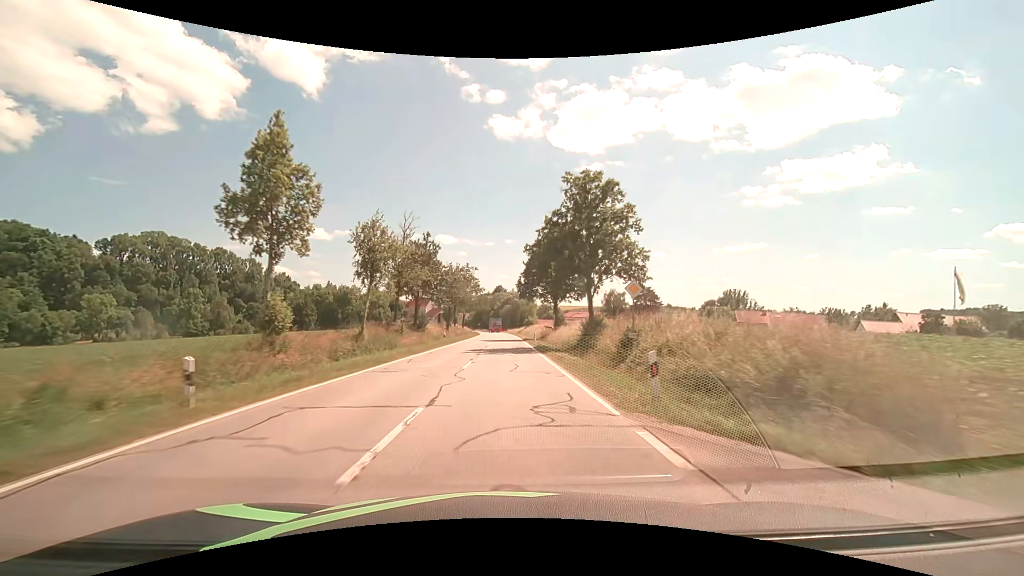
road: secondary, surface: asphalt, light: Day
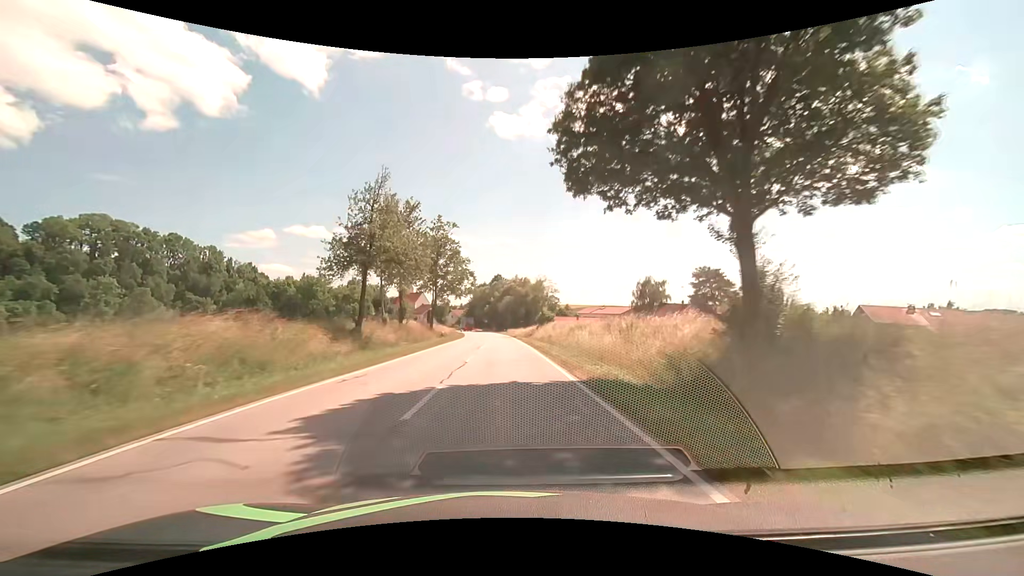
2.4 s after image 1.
(0.0, +44.9) m; 0°
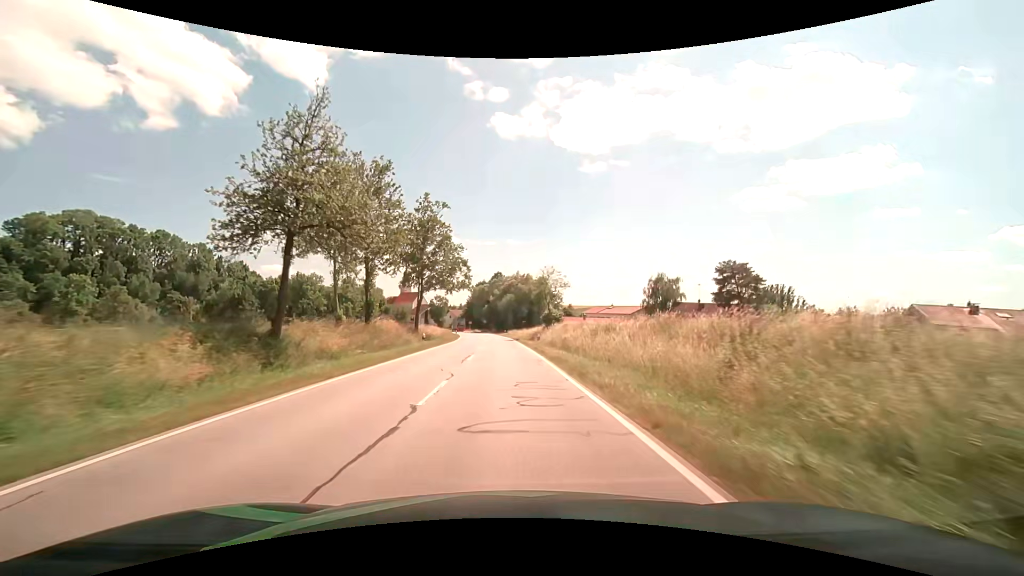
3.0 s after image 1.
(0.0, +10.6) m; 0°
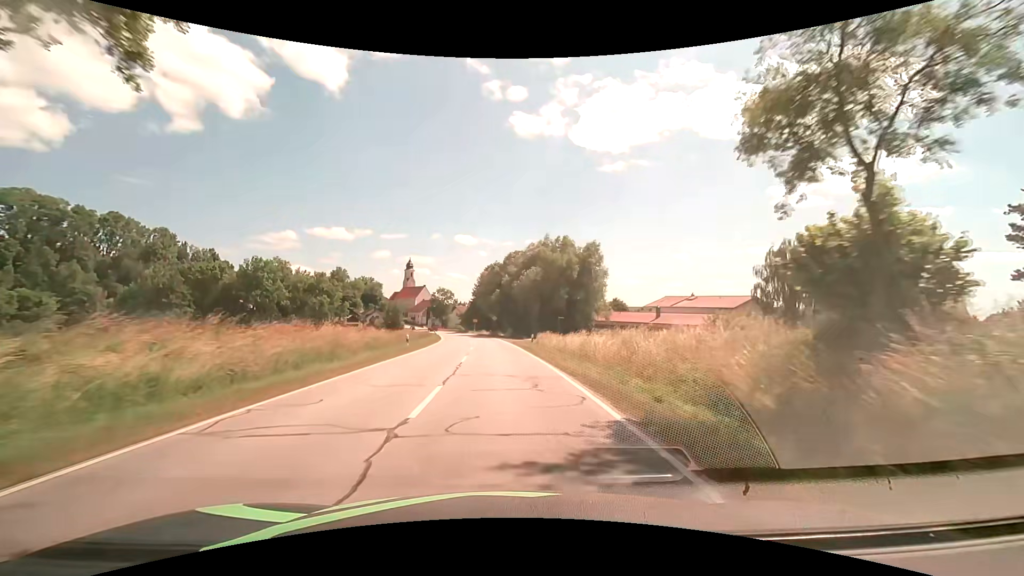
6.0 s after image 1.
(-0.5, +48.9) m; -2°
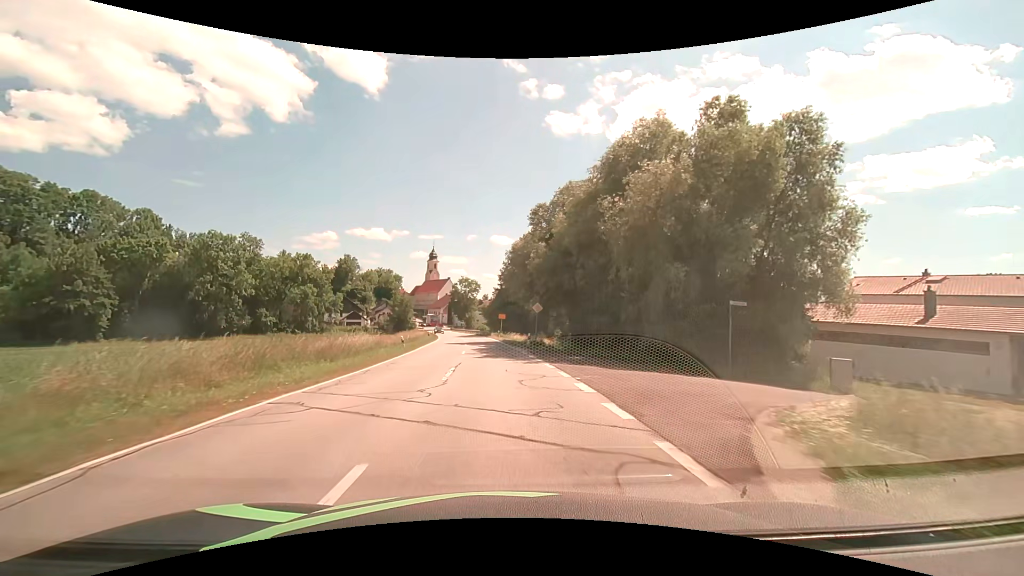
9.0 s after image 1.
(-1.4, +42.4) m; -4°
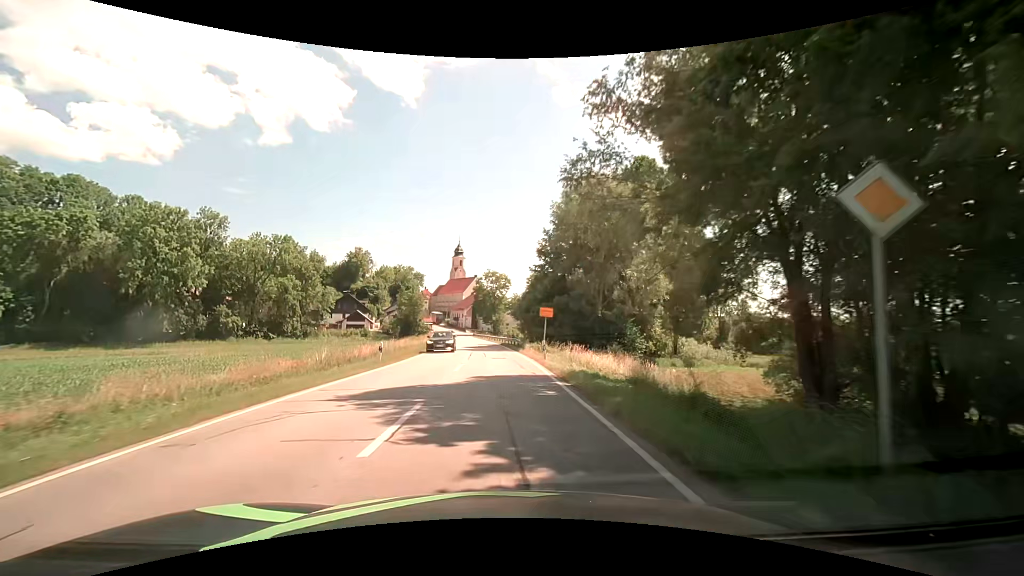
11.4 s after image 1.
(-1.0, +31.4) m; -4°
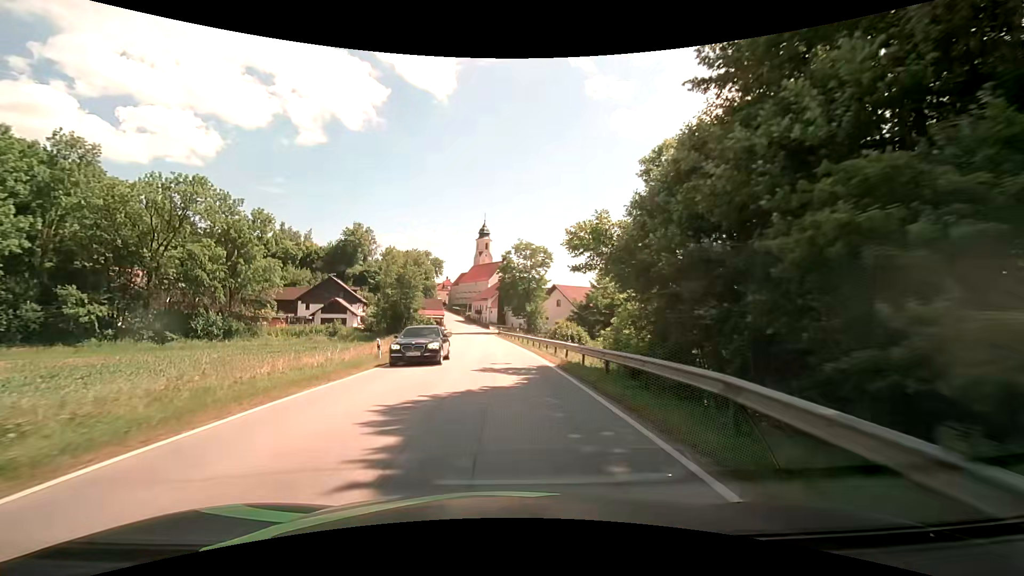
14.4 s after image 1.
(-1.1, +38.6) m; -3°
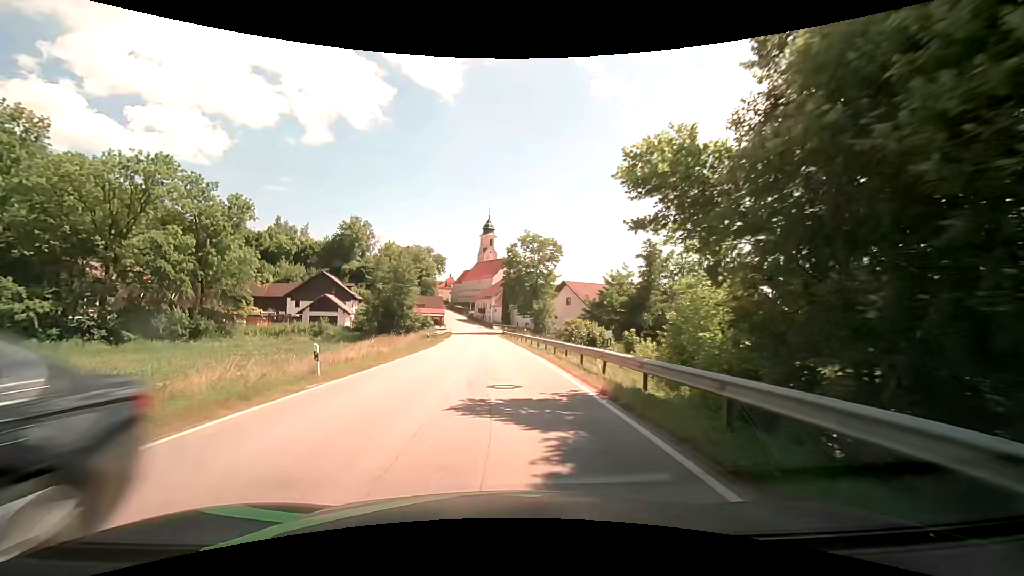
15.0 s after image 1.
(0.0, +7.7) m; 0°
(0, +10) (0, +20) (-1, +30) (-1, +40) (-2, +50) (-2, +60) (-3, +70) (-4, +80) (-5, +90) (-6, +100) m
